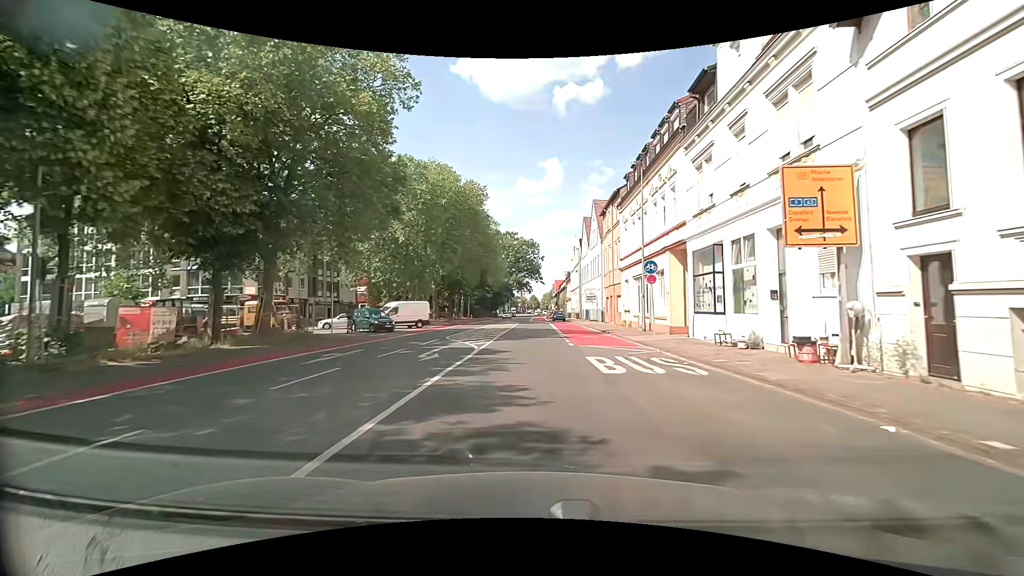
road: secondary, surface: asphalt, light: Day
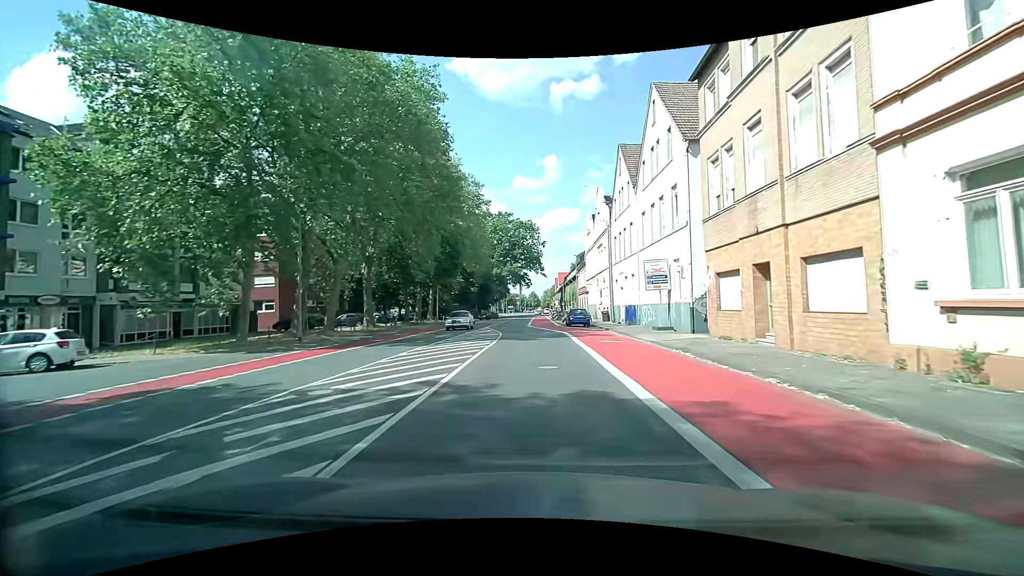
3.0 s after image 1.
(+0.3, +30.4) m; +1°
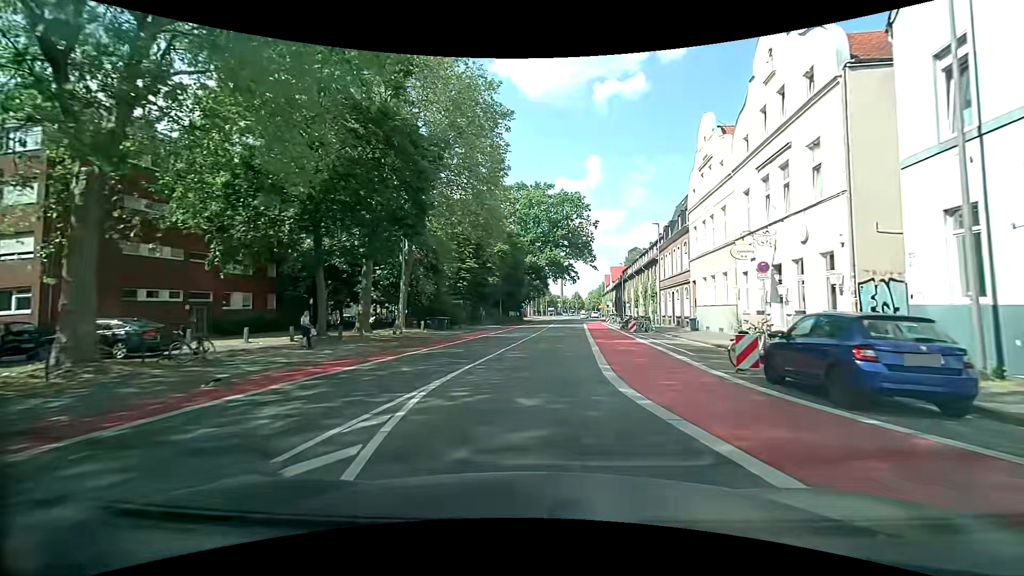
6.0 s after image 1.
(-1.0, +31.8) m; -4°
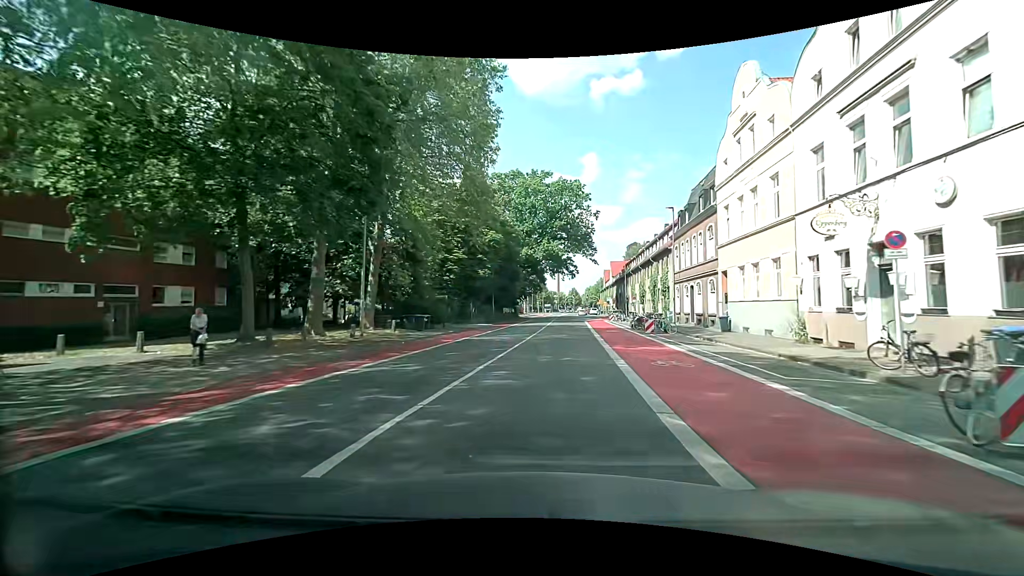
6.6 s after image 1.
(-0.1, +6.5) m; -1°
(0, +10) (+1, +20) (+2, +30) (+3, +40) (+4, +50) (+5, +60) (+5, +70) (+6, +80) (+7, +90) (+8, +100) m
